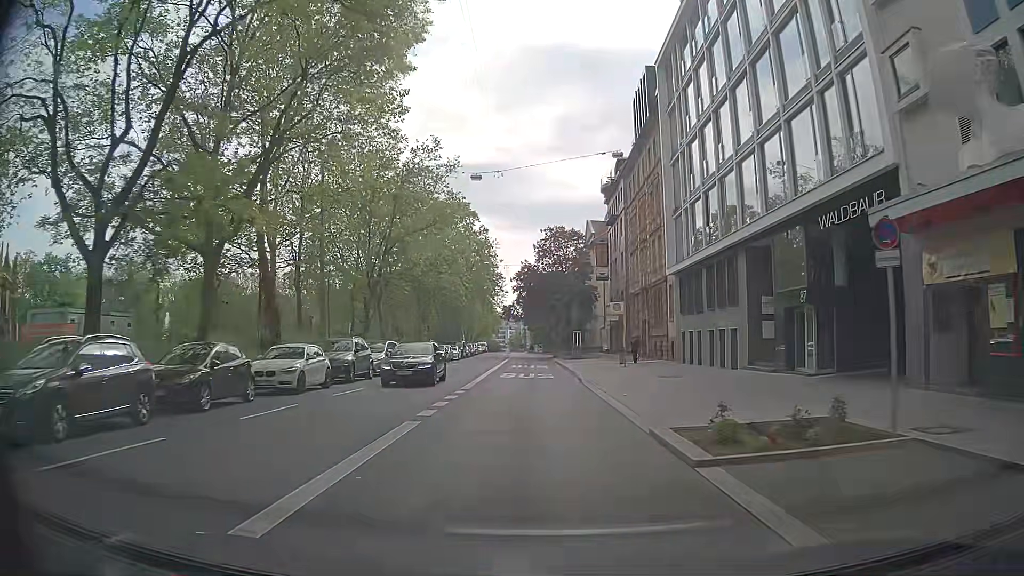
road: secondary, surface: asphalt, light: Day
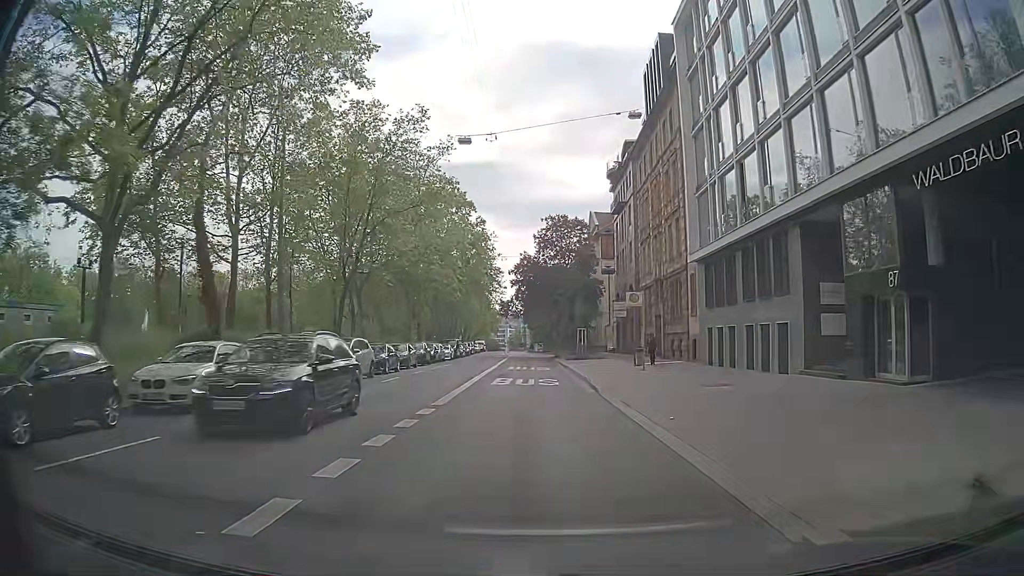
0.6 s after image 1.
(0.0, +6.1) m; 0°
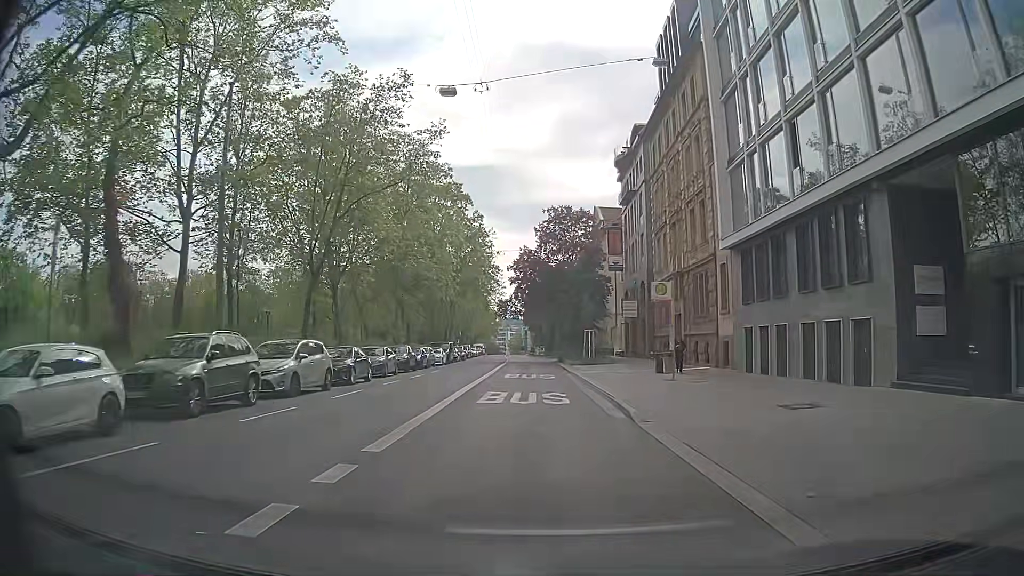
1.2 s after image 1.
(0.0, +6.2) m; -1°
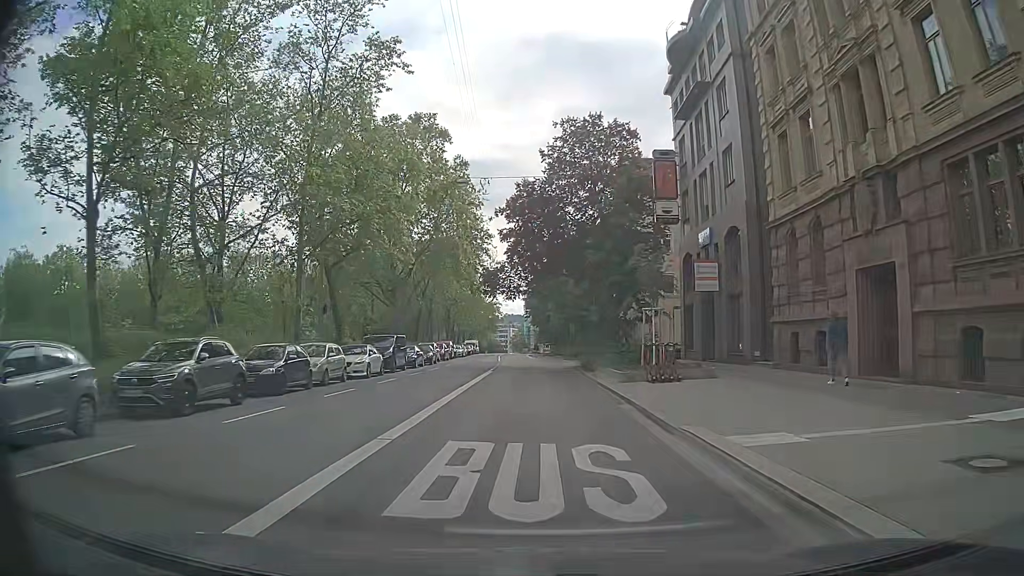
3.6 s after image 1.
(+0.7, +25.1) m; +2°
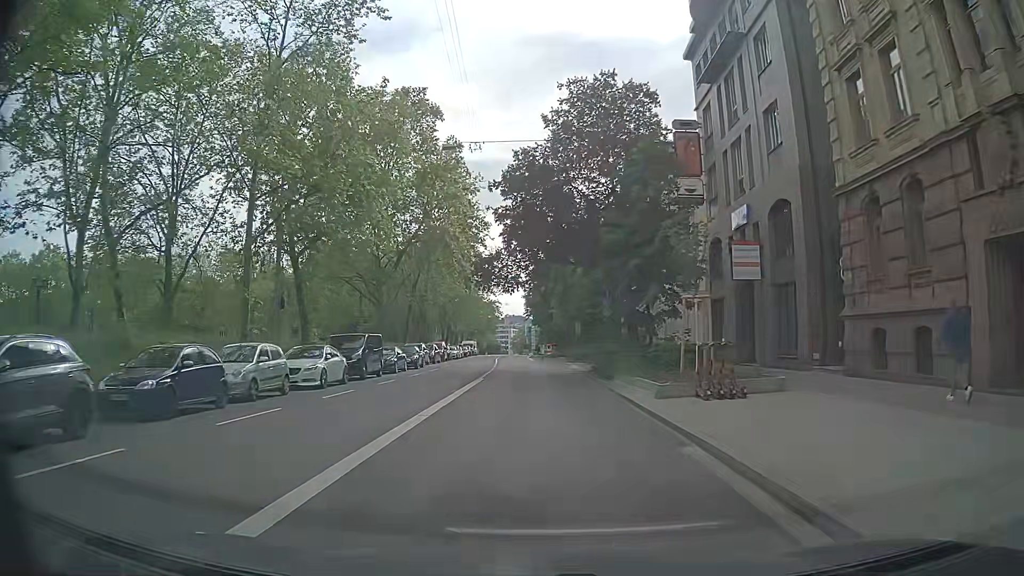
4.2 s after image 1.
(0.0, +6.4) m; +1°
